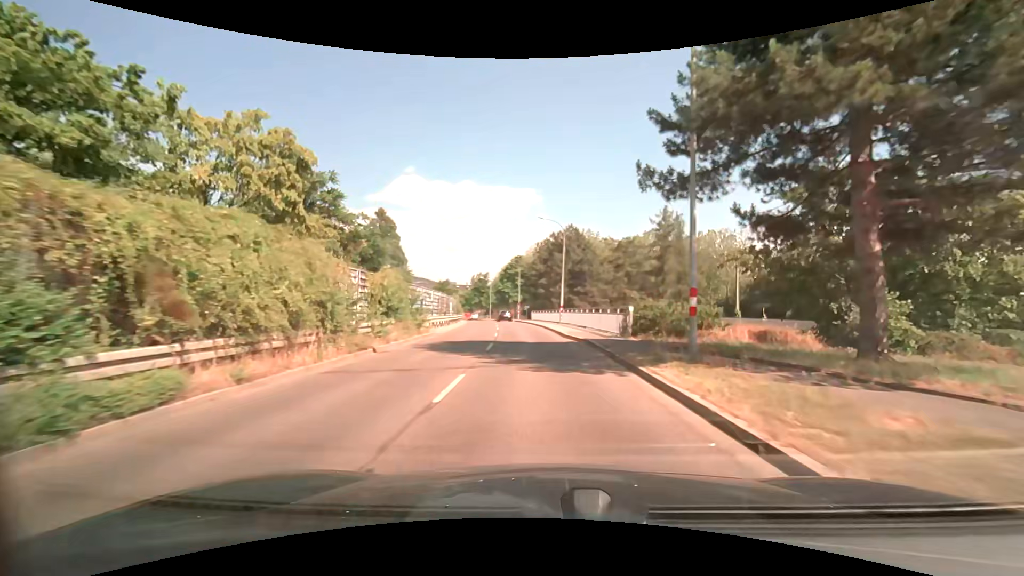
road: tertiary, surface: asphalt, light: Day
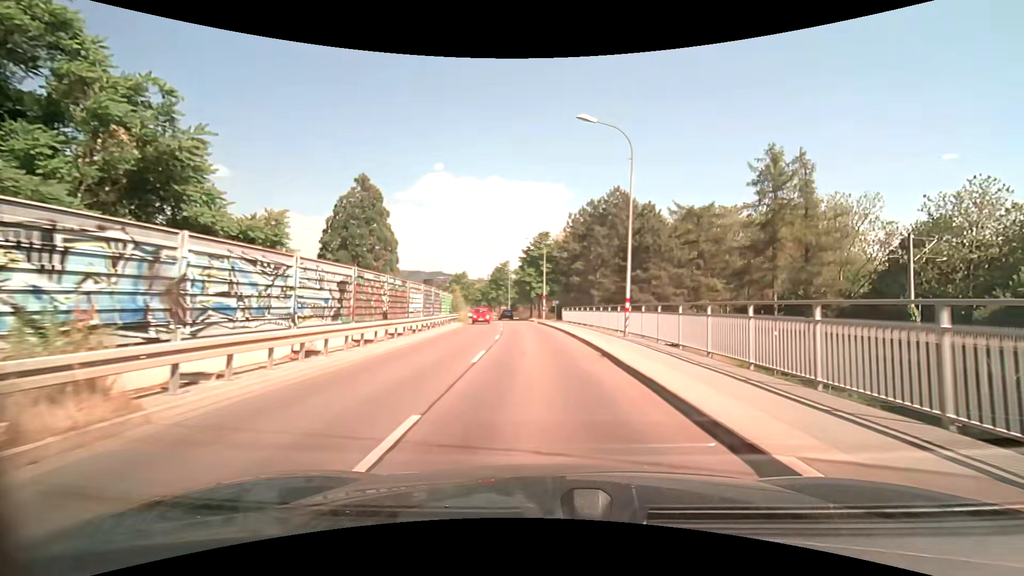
(-0.6, +21.9) m; -3°
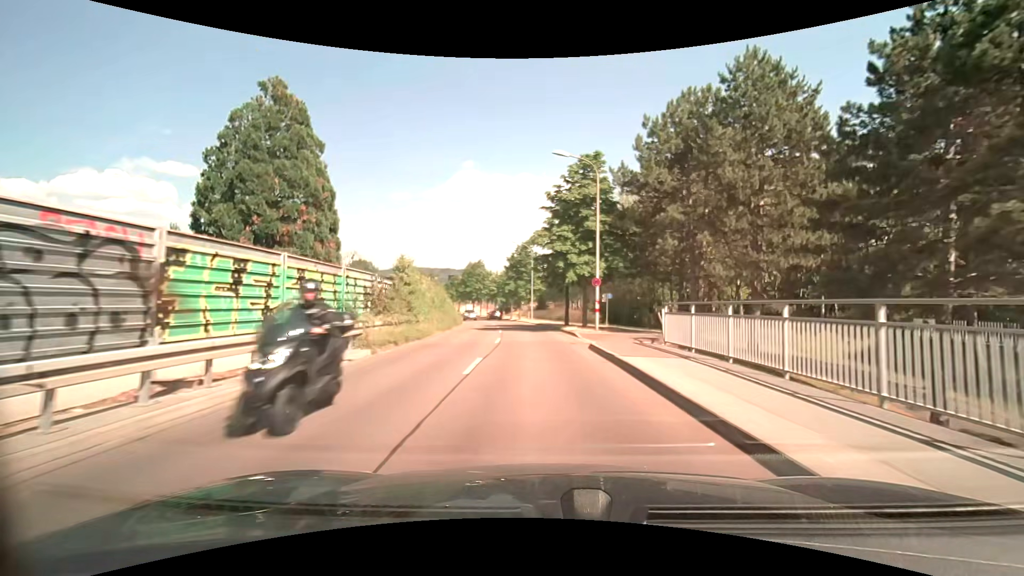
(-0.8, +29.1) m; -3°
(0, +10) (0, +20) (-1, +30) (-2, +40) (-3, +50) (-5, +60) (-7, +70) (-9, +79) (-11, +89) (-14, +99) m
